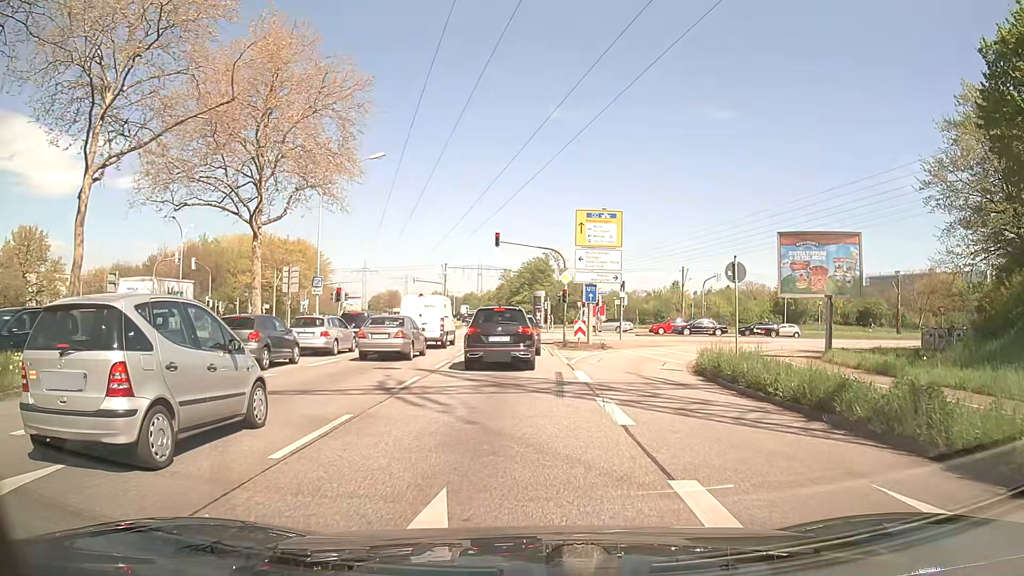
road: primary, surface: asphalt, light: Day
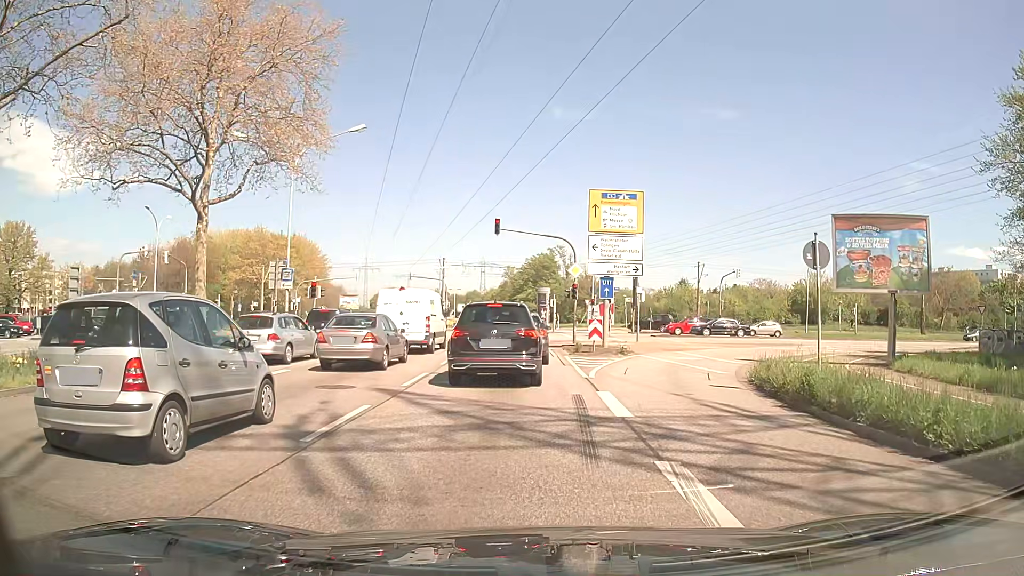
(-0.1, +5.1) m; -1°
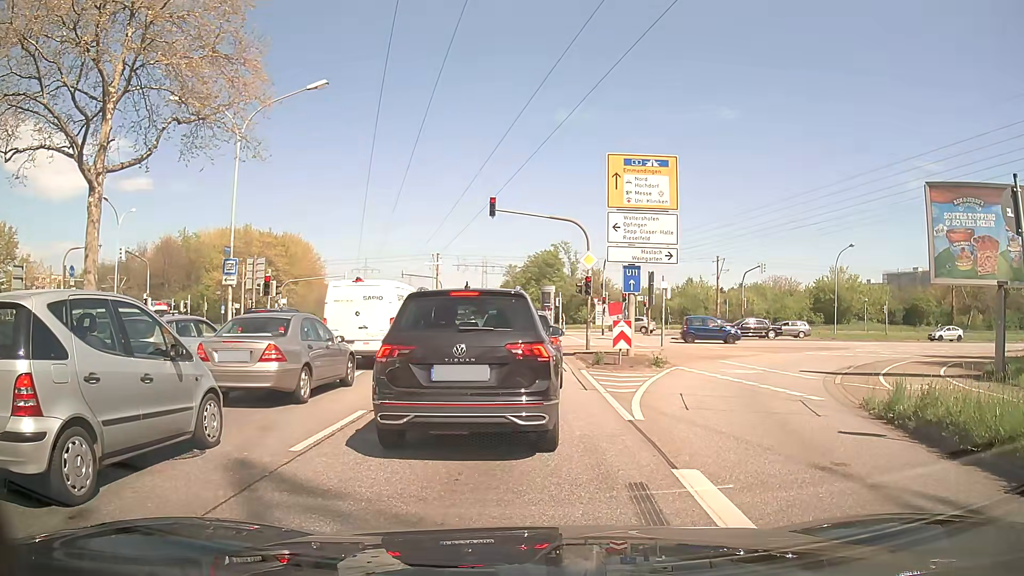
(+0.1, +6.0) m; +2°
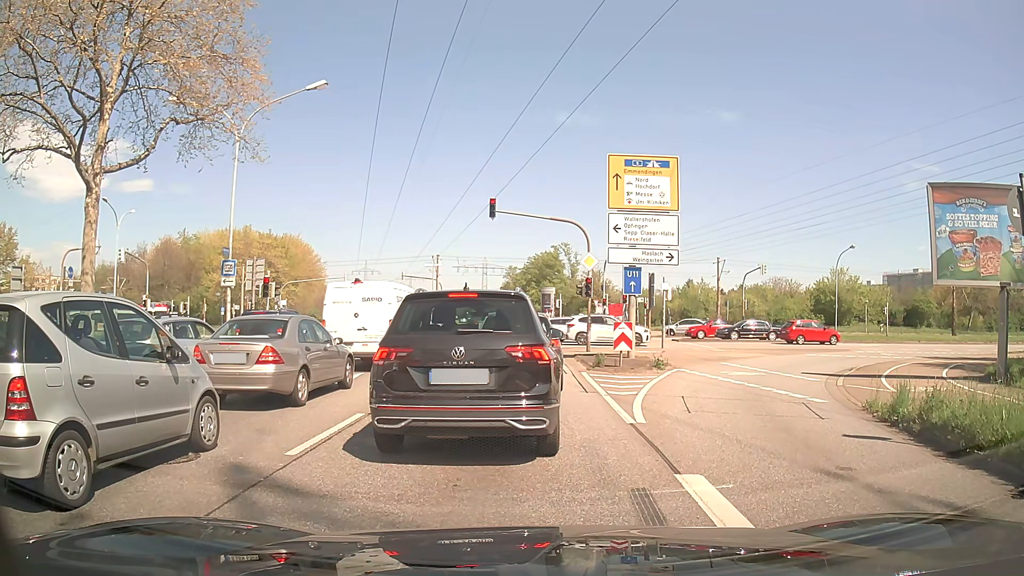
(0.0, +0.2) m; 0°
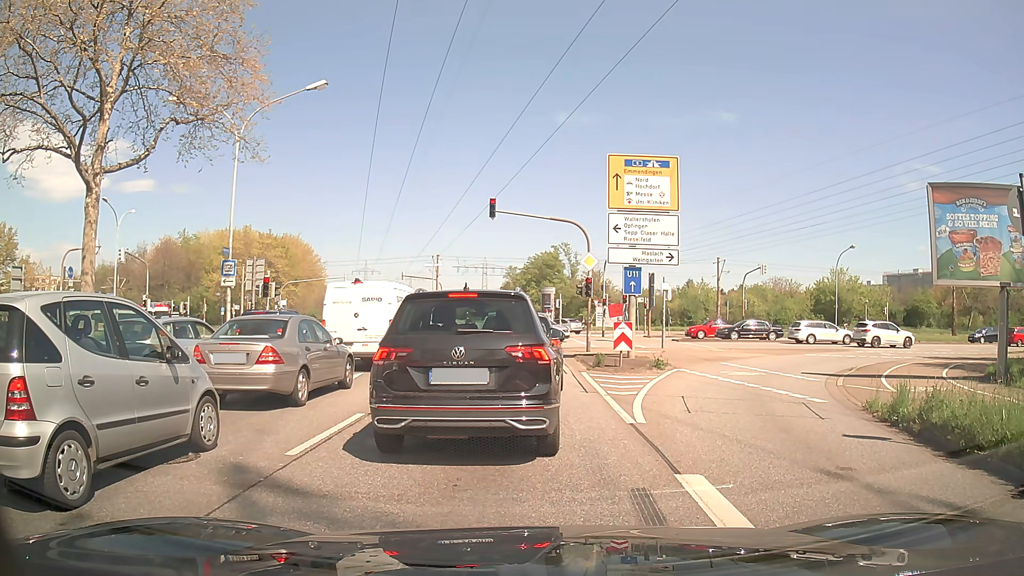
(0.0, 0.0) m; 0°
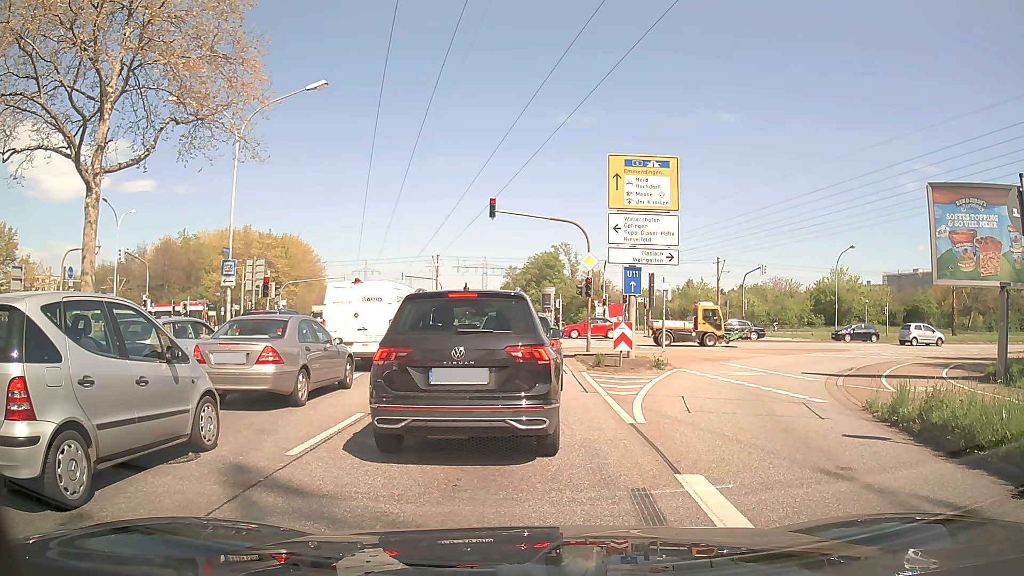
(0.0, 0.0) m; 0°
